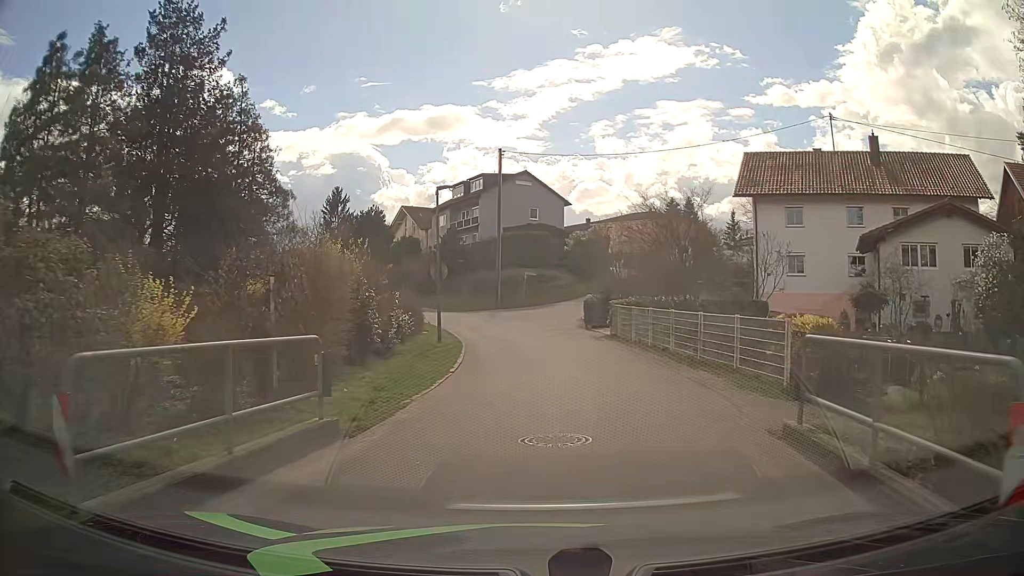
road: residential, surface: asphalt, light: Day
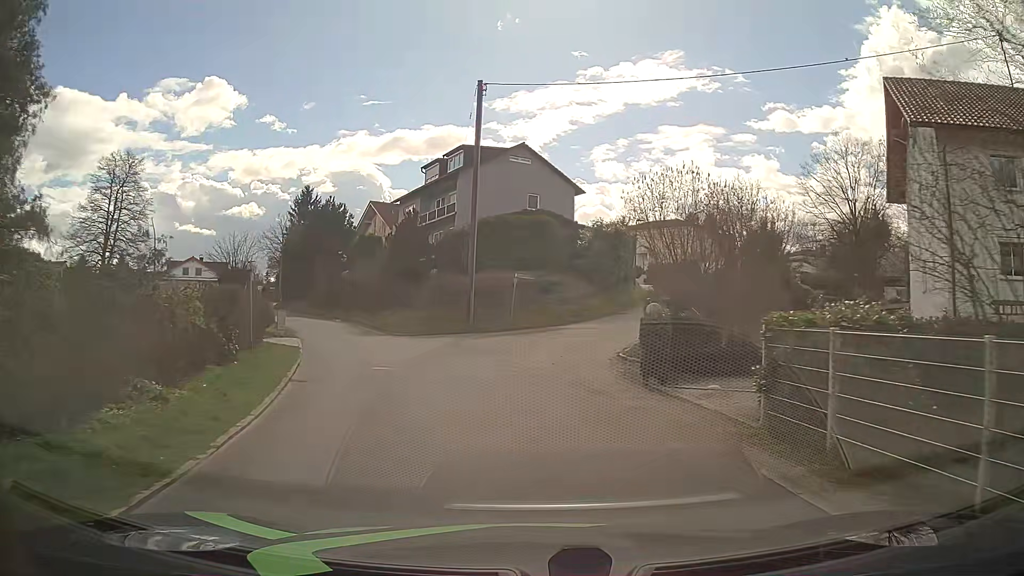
(+0.3, +19.7) m; 0°
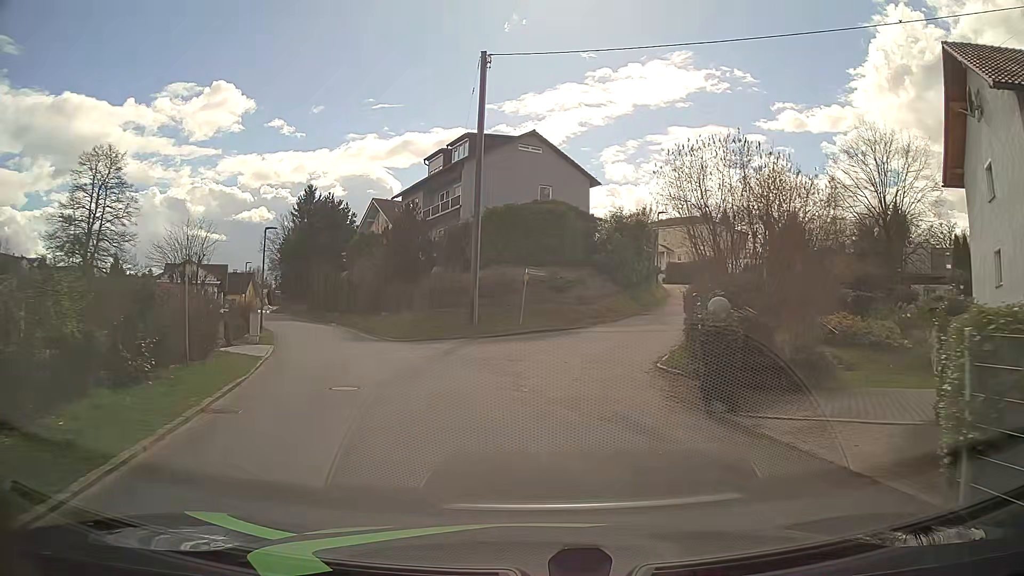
(0.0, +4.1) m; 0°
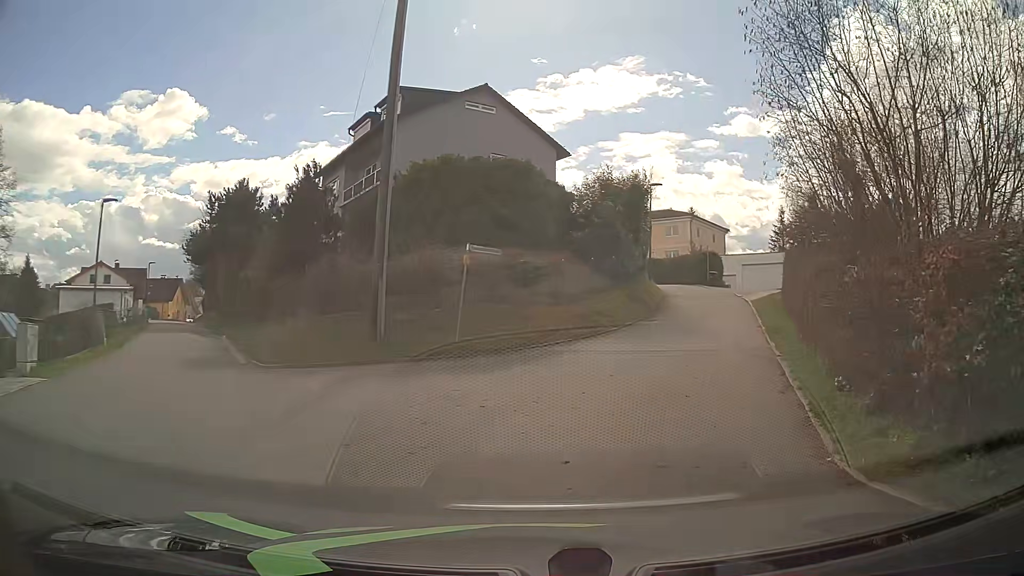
(-0.1, +11.0) m; +3°
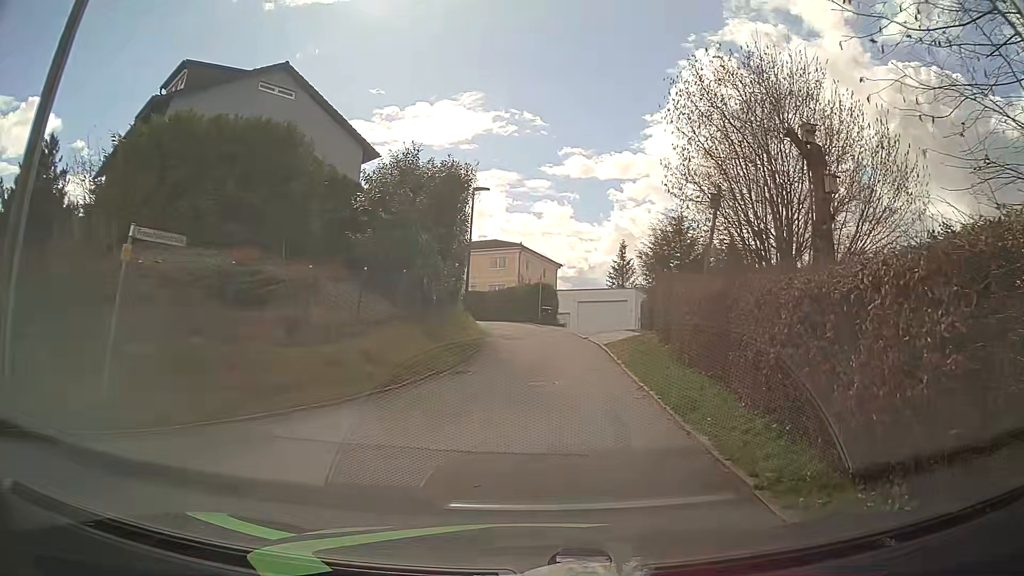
(+1.0, +7.2) m; +13°
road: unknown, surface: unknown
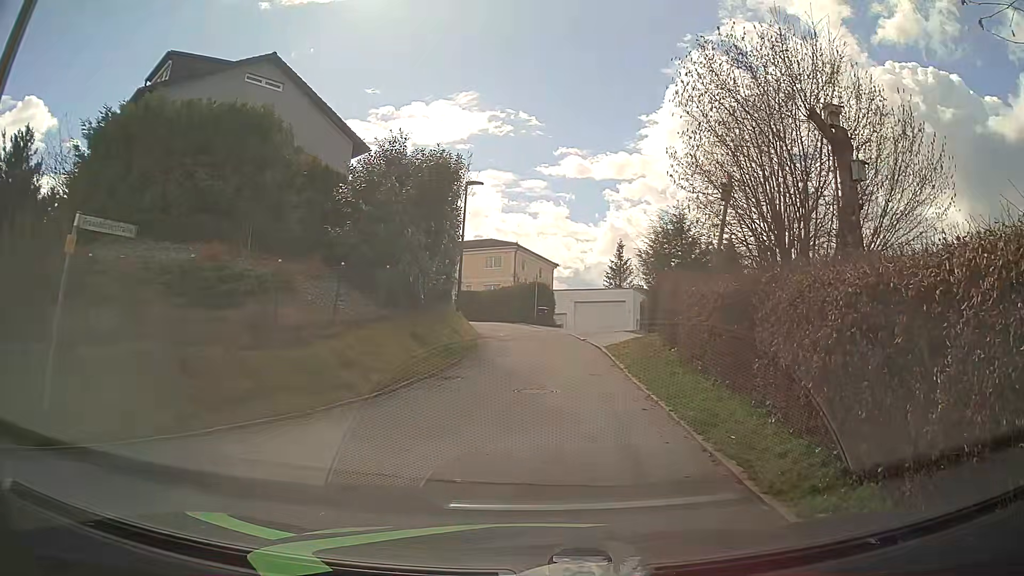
(0.0, +1.0) m; +3°
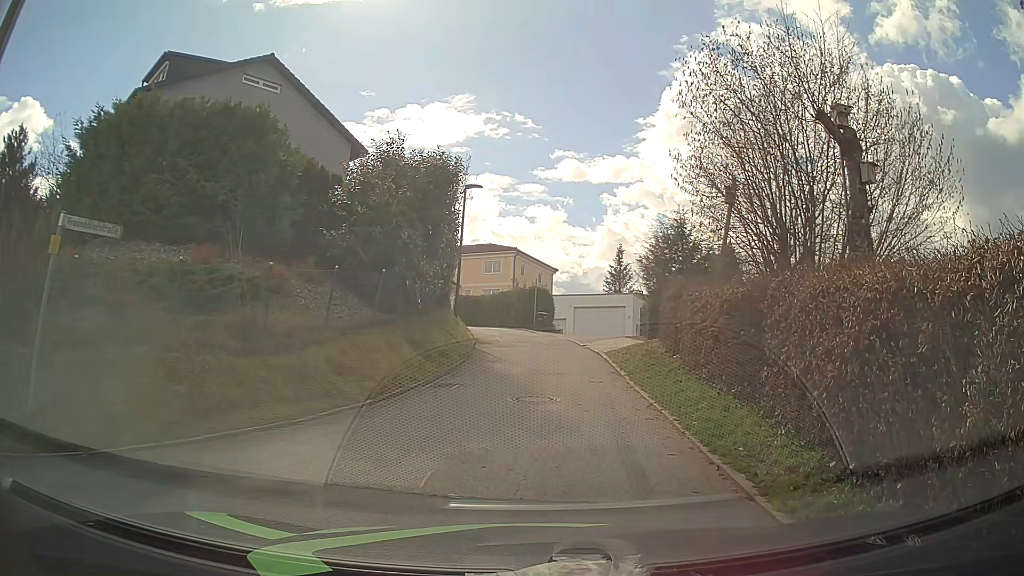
(0.0, +0.4) m; 0°
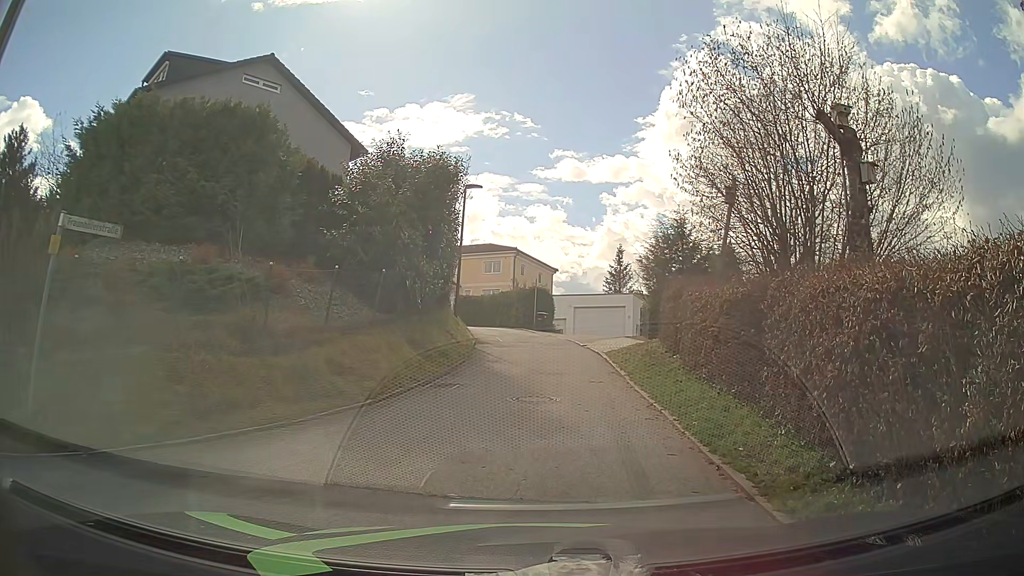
(0.0, 0.0) m; 0°
